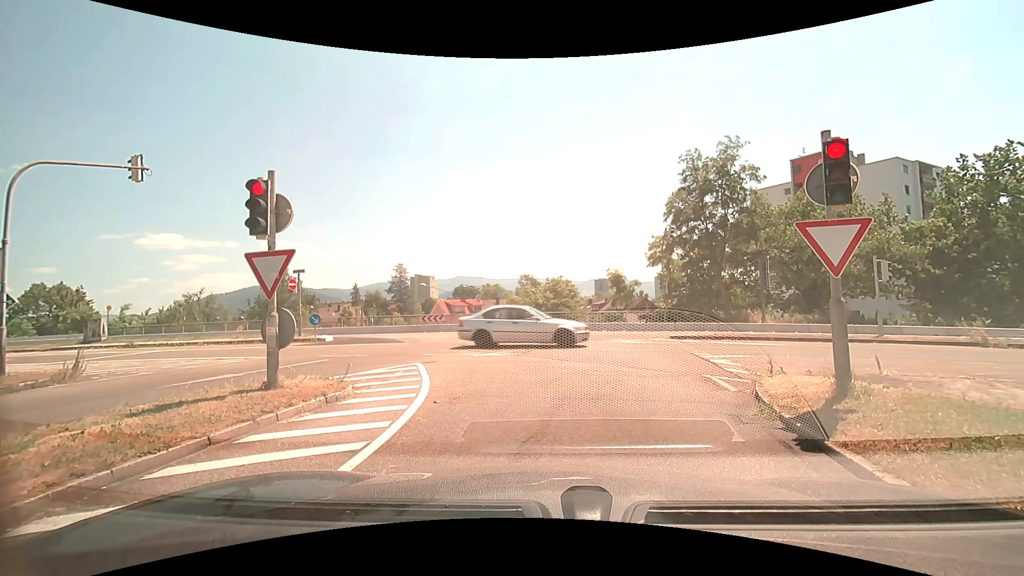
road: trunk_link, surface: asphalt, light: Day
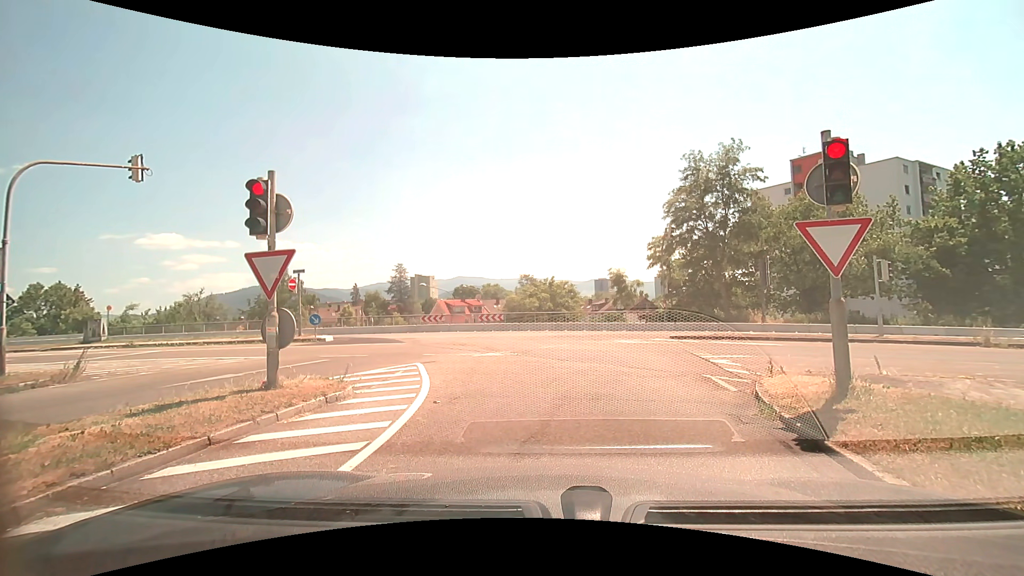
(0.0, 0.0) m; 0°
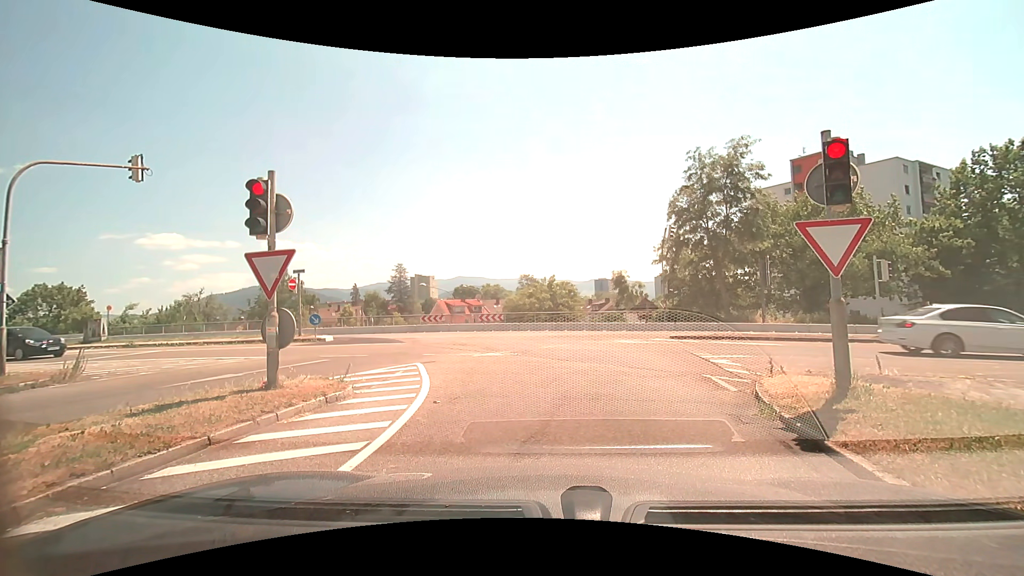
(0.0, 0.0) m; 0°
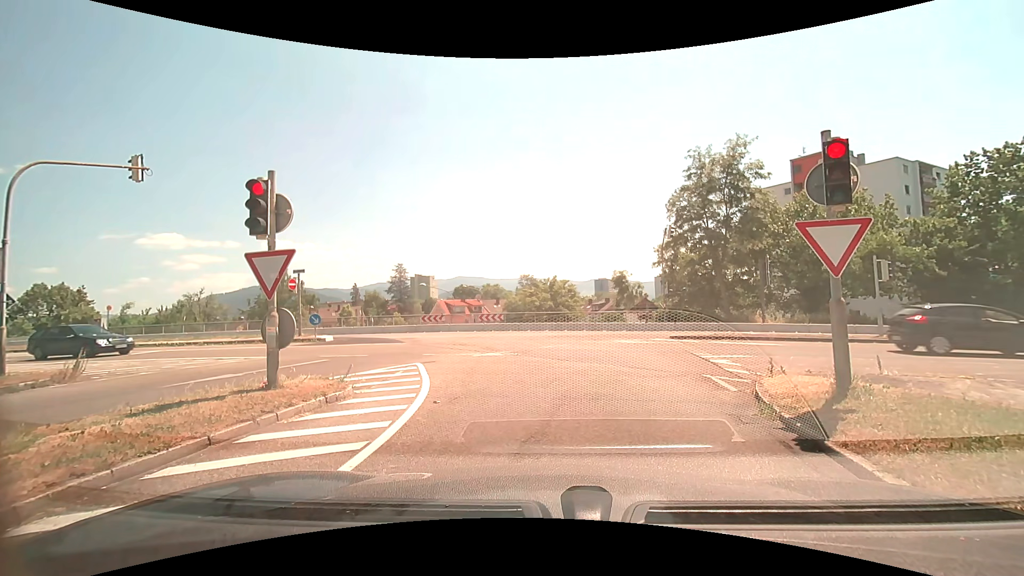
(0.0, 0.0) m; 0°
(0, +10) (-2, +20) (-7, +29) (-15, +33) (-25, +35) (-35, +37) (-45, +38) (-55, +39) (-65, +40) (-75, +42) m
